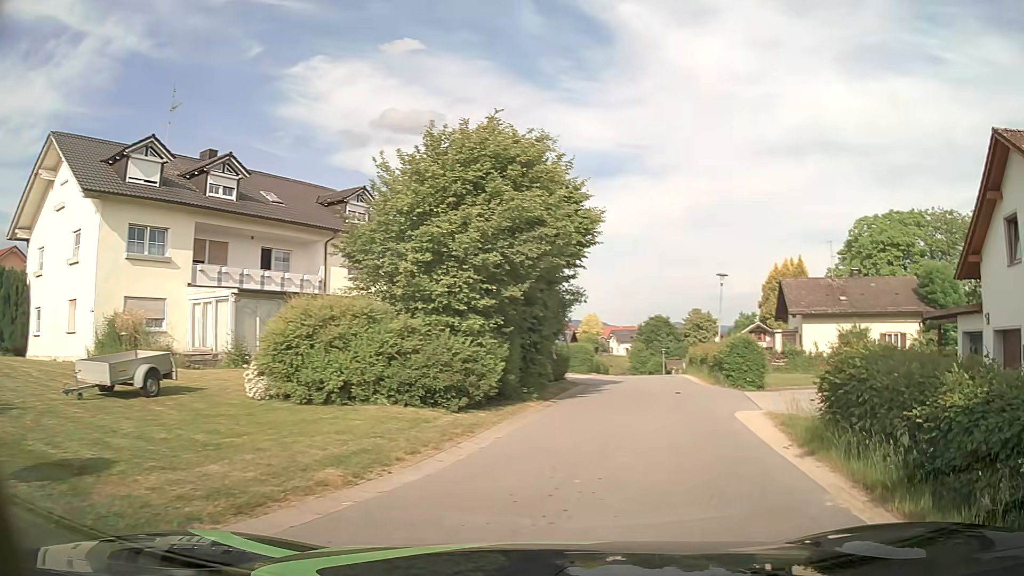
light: Day
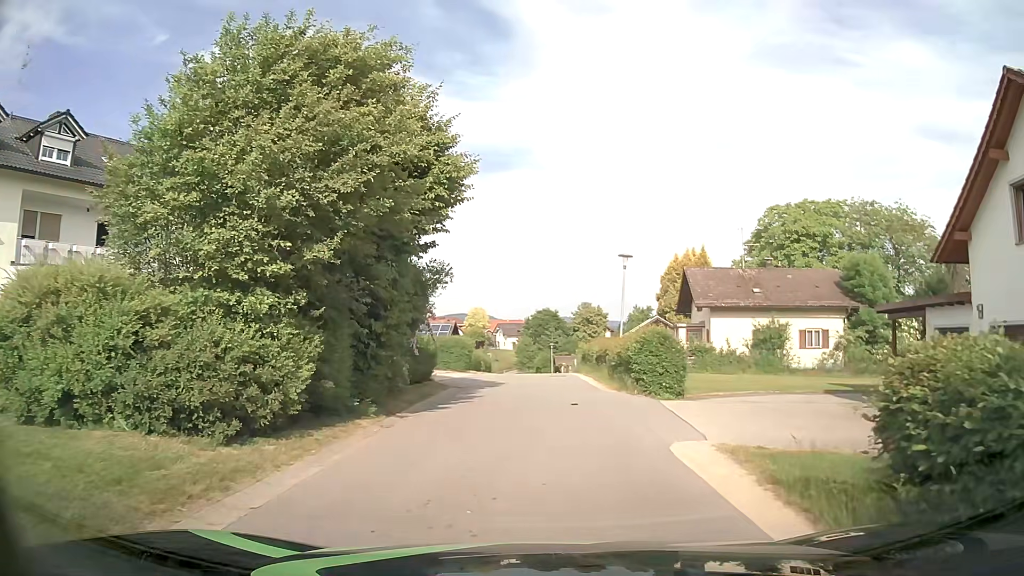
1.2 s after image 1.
(+0.6, +4.9) m; +10°
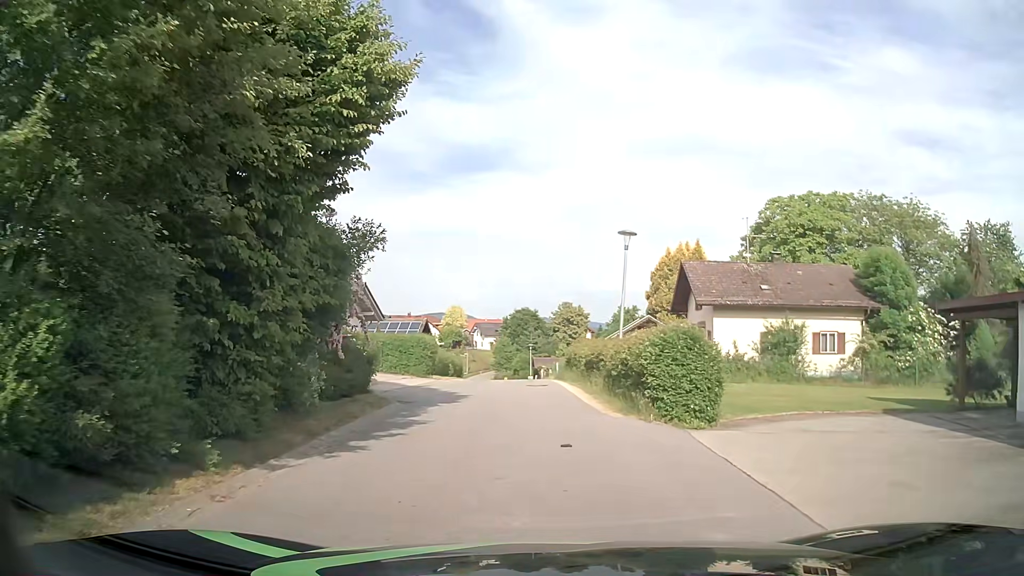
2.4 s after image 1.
(+0.1, +5.3) m; +2°
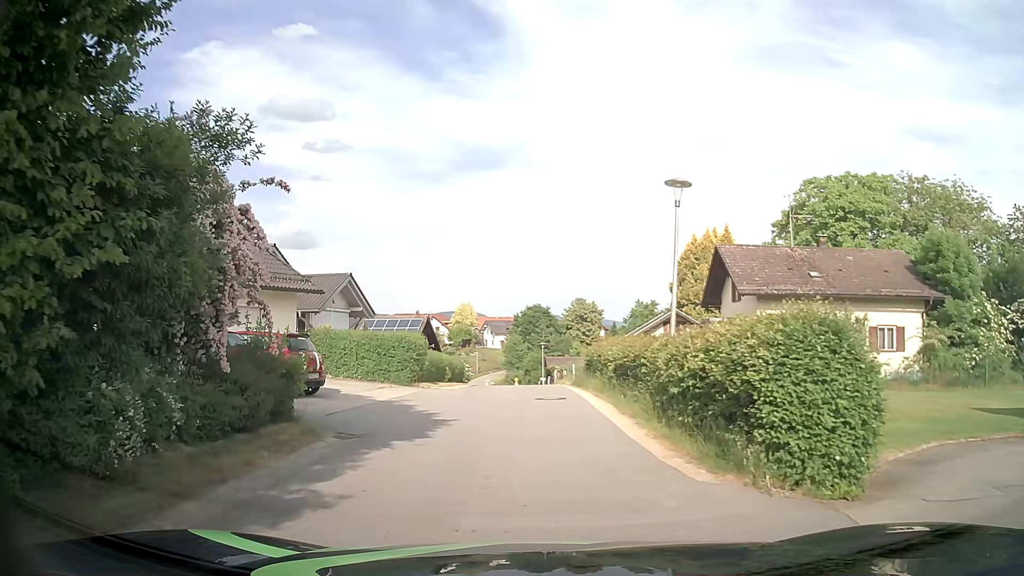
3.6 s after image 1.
(0.0, +5.7) m; -1°
